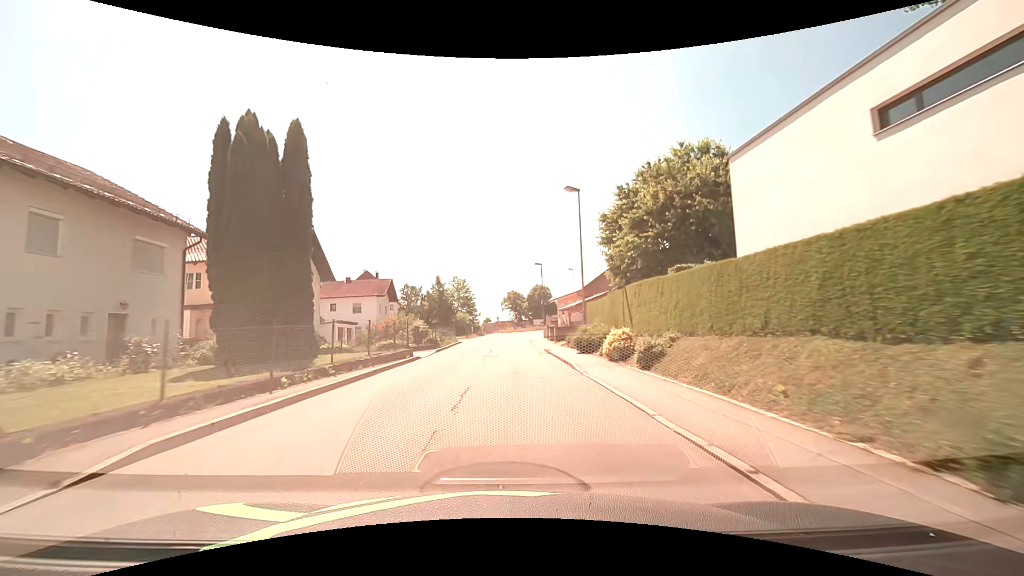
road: unclassified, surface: asphalt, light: Day
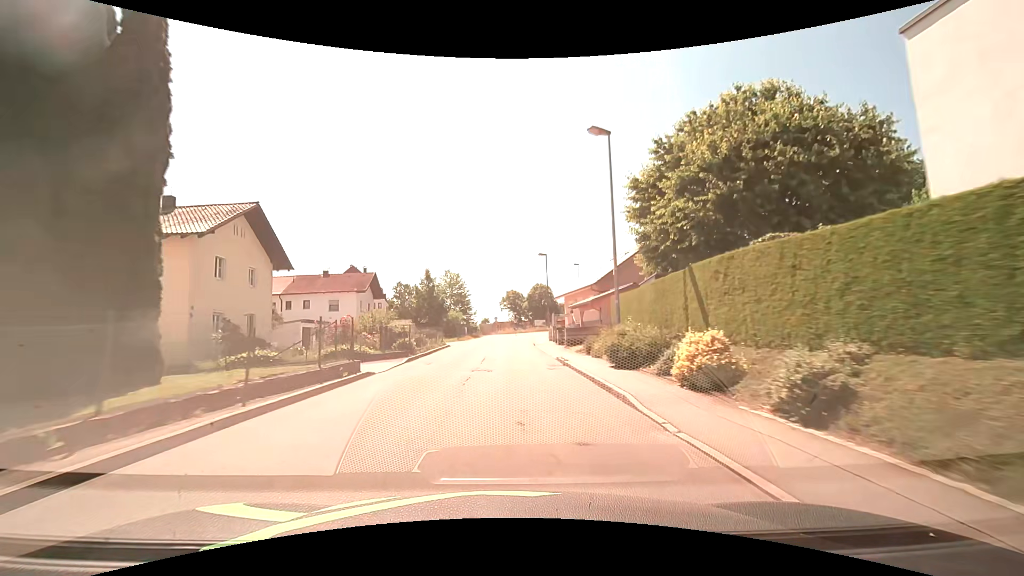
(0.0, +7.7) m; 0°
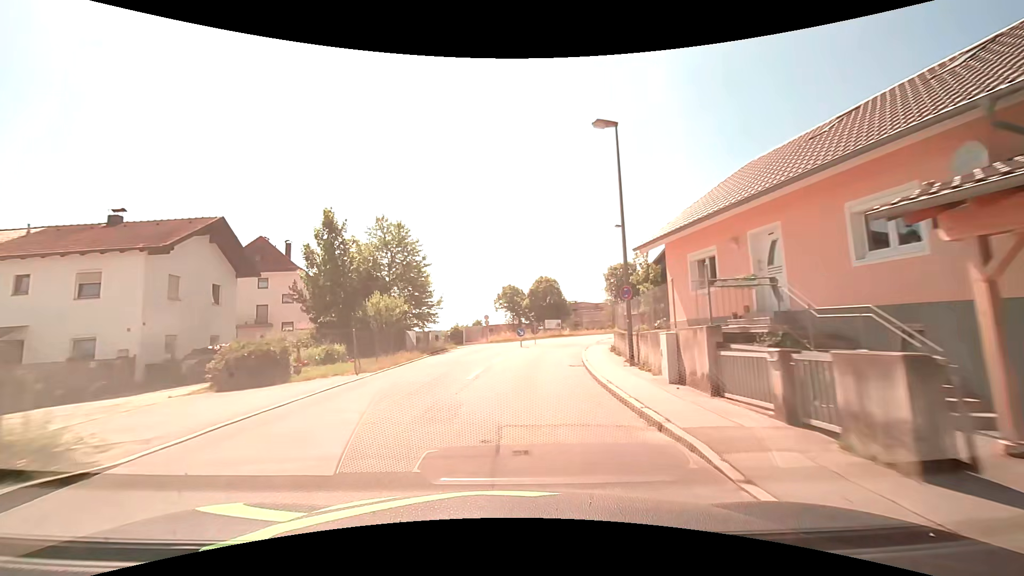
(0.0, +30.5) m; 0°
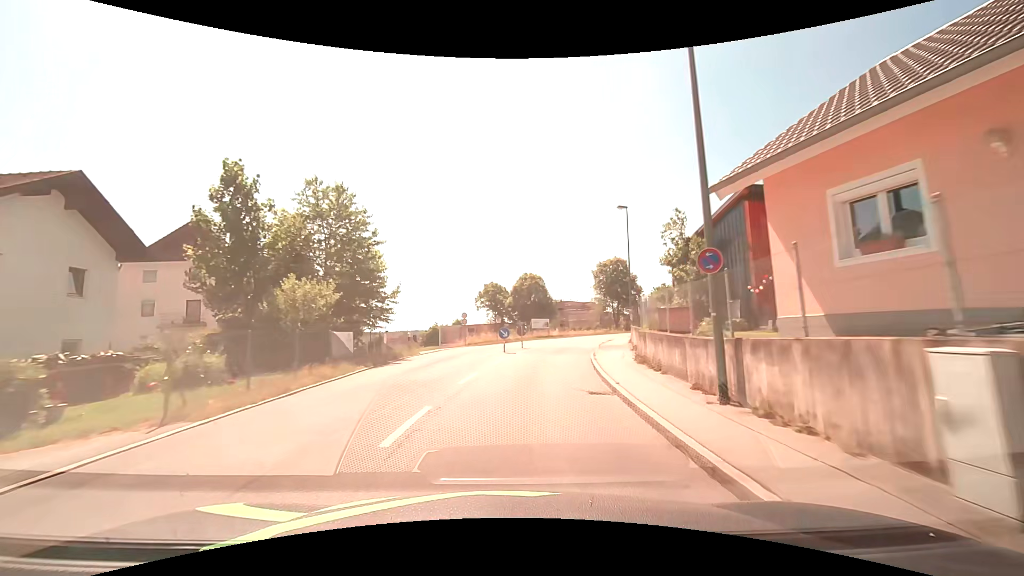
(+0.2, +7.6) m; +2°
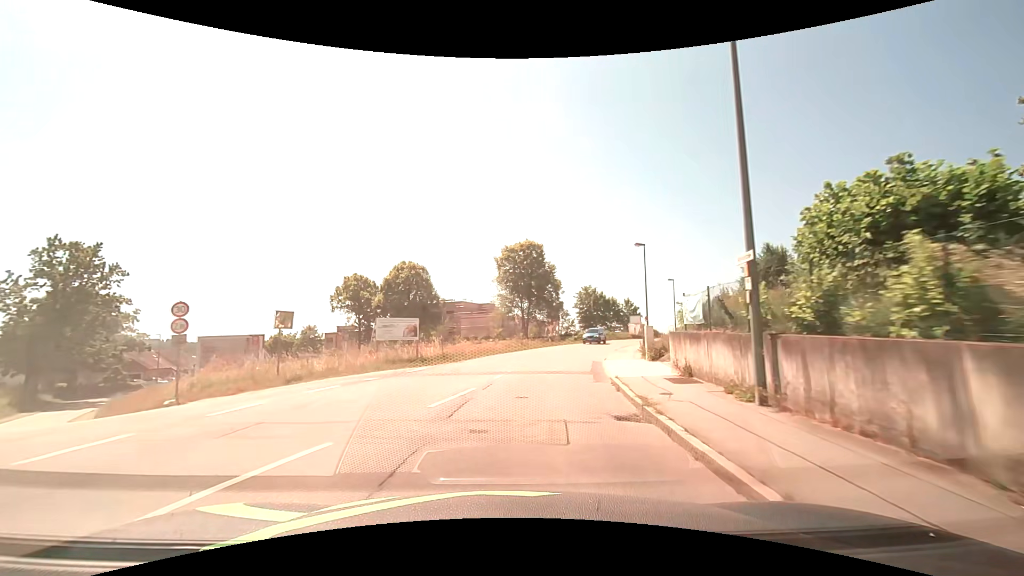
(+3.5, +29.9) m; +13°
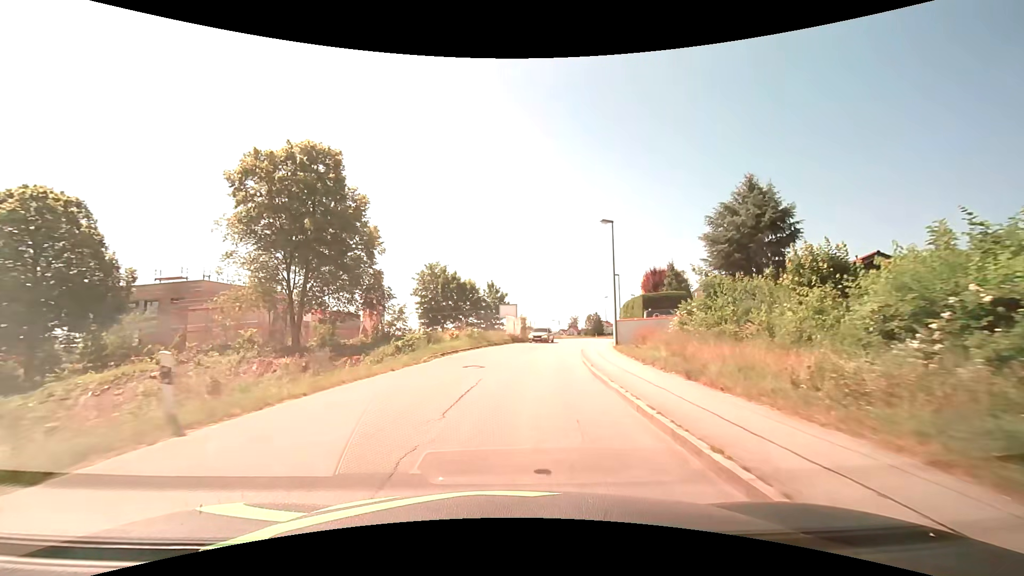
(+6.1, +37.2) m; +17°
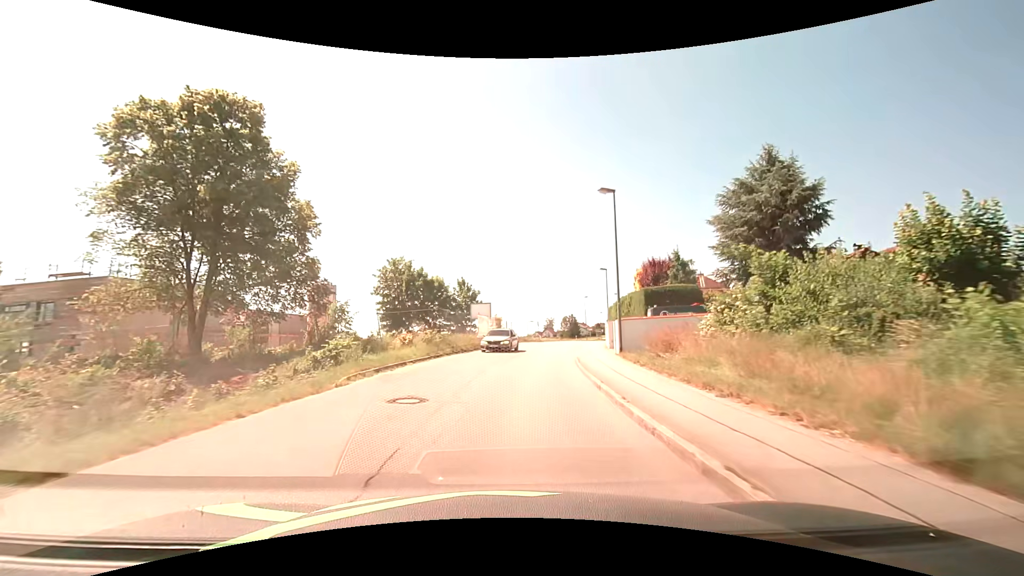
(+0.3, +7.6) m; +4°
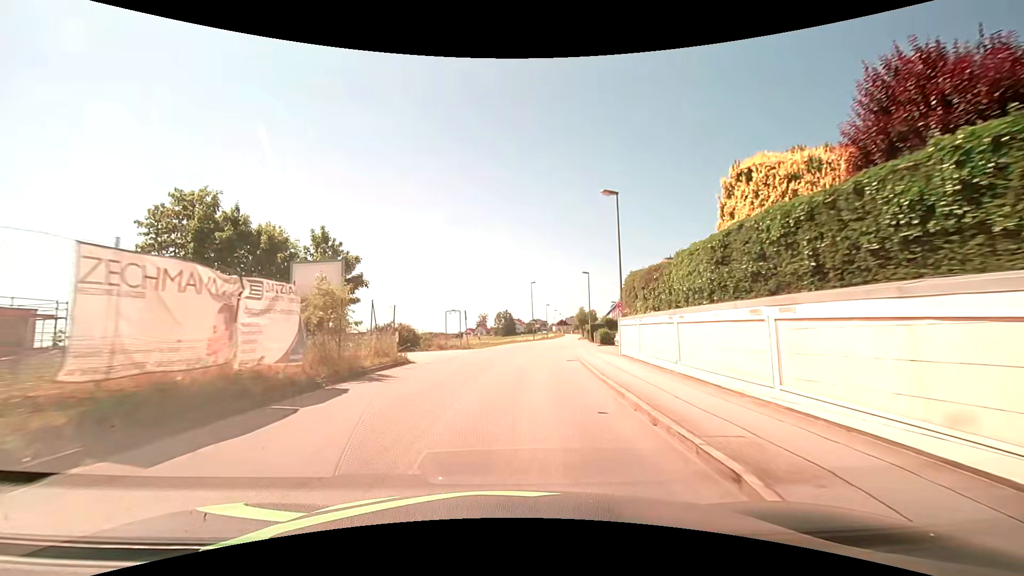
(+2.0, +29.9) m; +8°
(0, +10) (+1, +20) (+2, +30) (+3, +40) (+4, +50) (+6, +60) (+7, +70) (+11, +79) (+20, +83) (+30, +82) m
